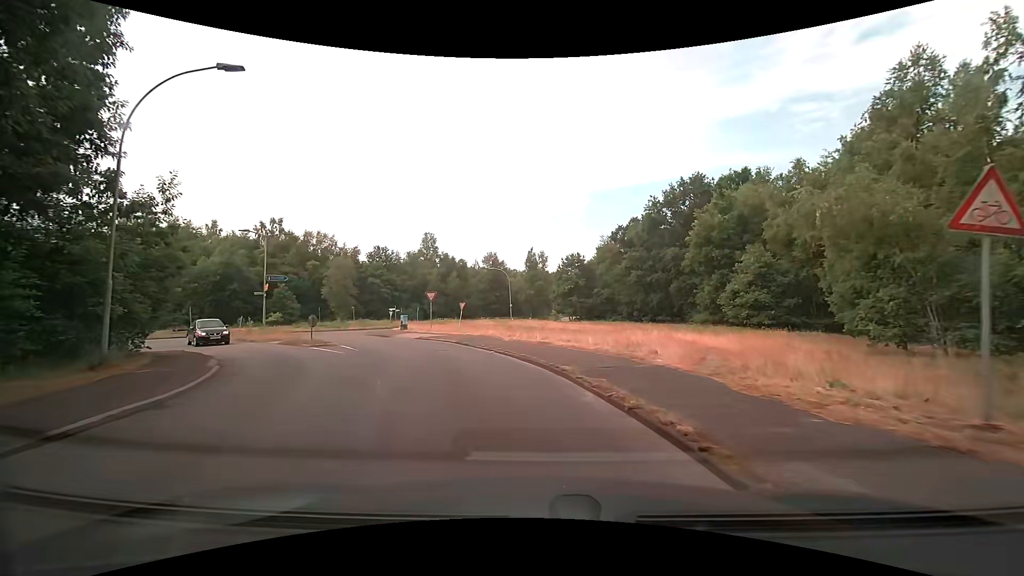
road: secondary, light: Day
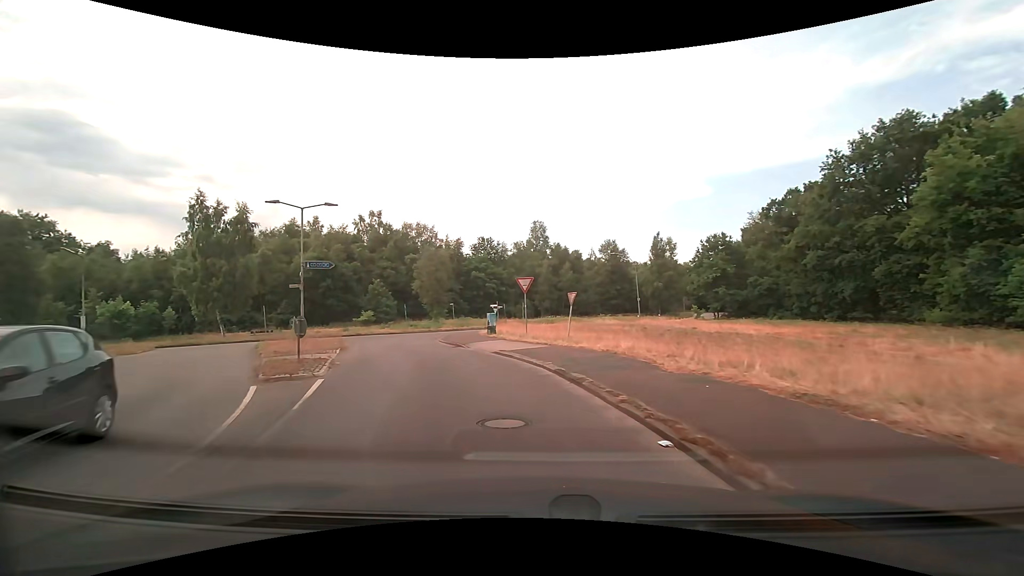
(-1.0, +12.2) m; -13°
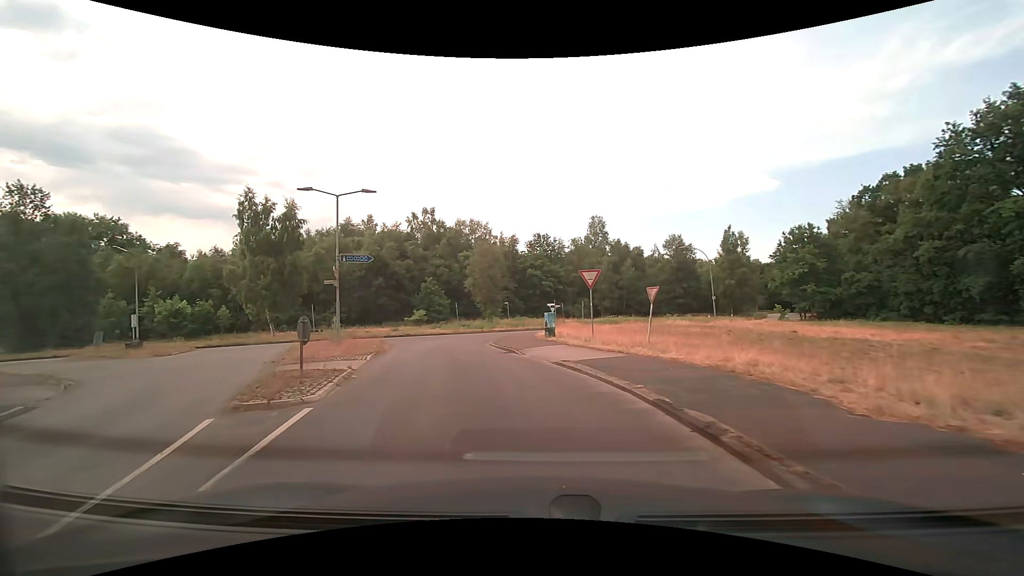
(-0.2, +3.6) m; -6°
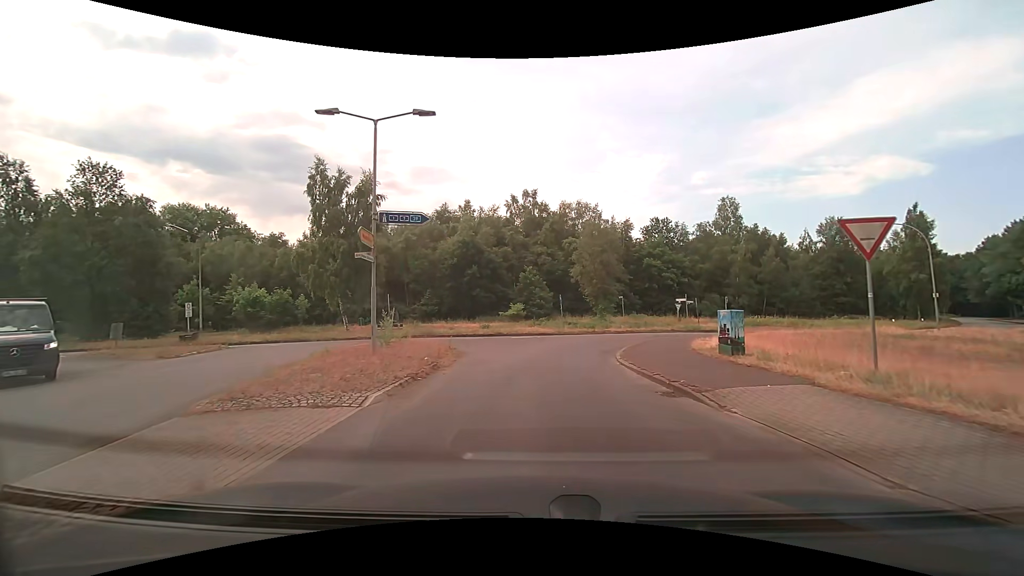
(-1.2, +9.4) m; -13°
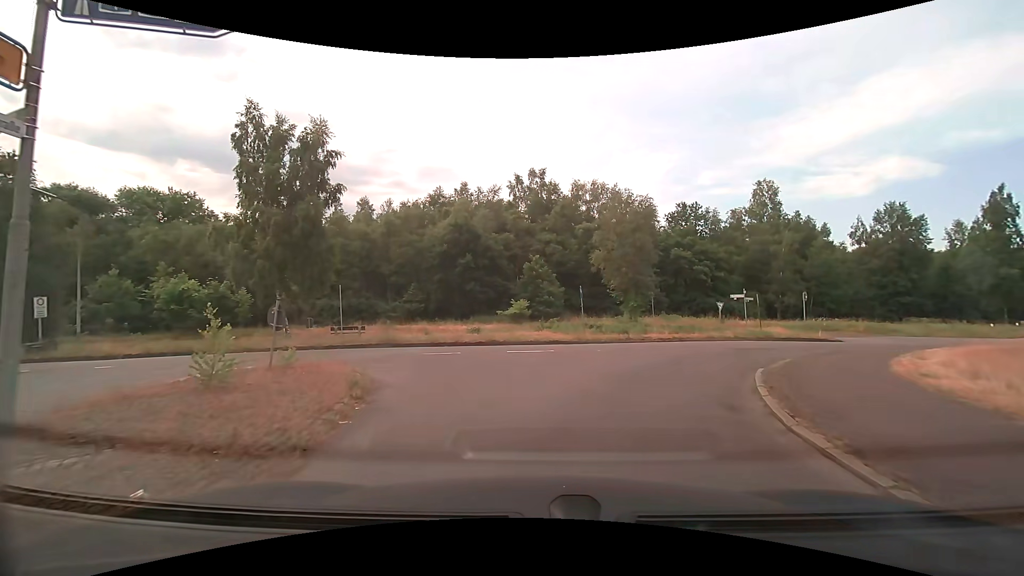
(-0.2, +10.3) m; -1°
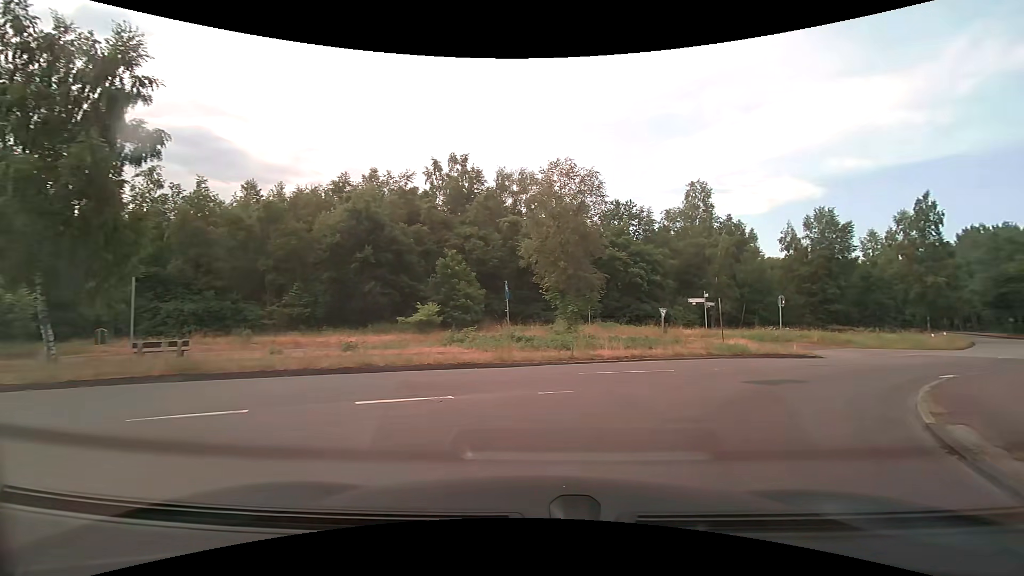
(+0.5, +8.3) m; +10°
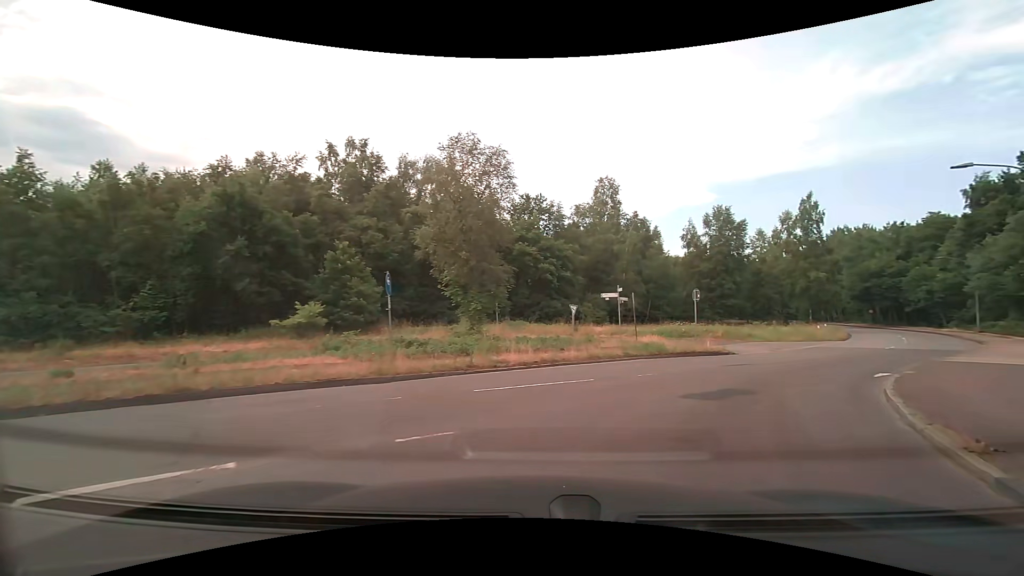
(+0.3, +3.3) m; +10°
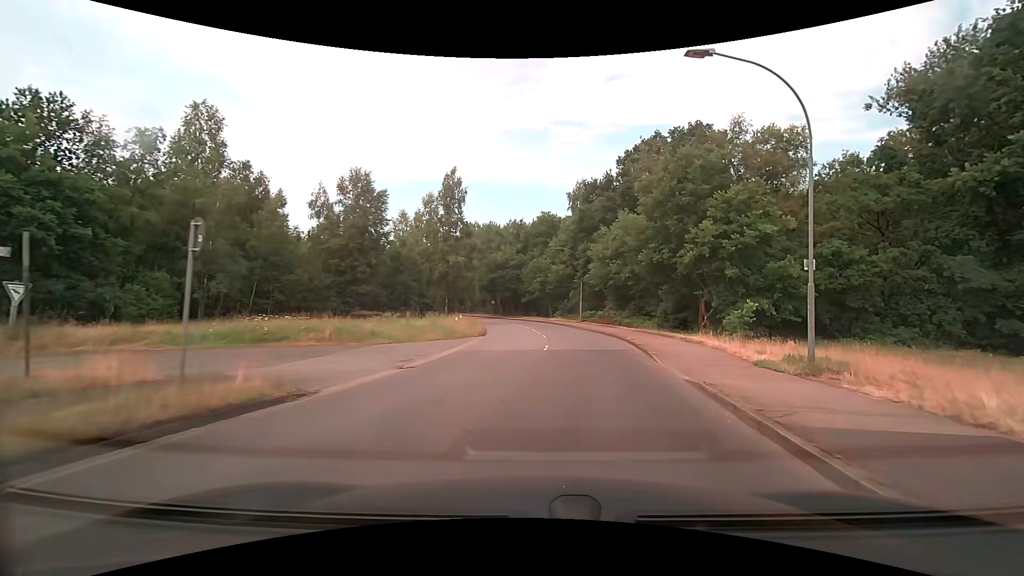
(+5.6, +14.3) m; +38°
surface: asphalt
(+1, +10) (+2, +20) (+3, +30) (+2, +40) (+1, +50) (-1, +60) (-4, +69) (-7, +79) (-10, +88) (-13, +98) m
